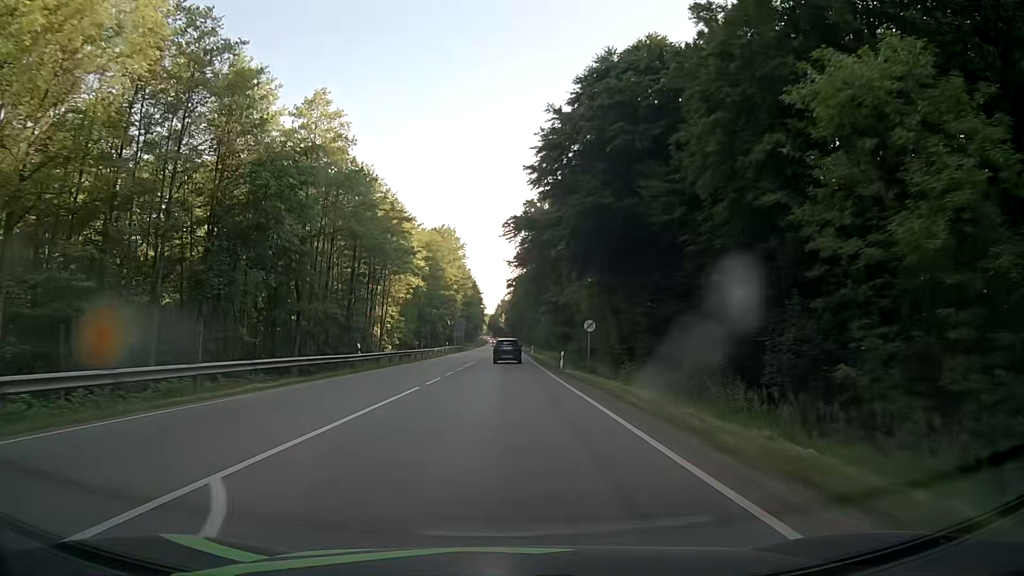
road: secondary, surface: asphalt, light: Day
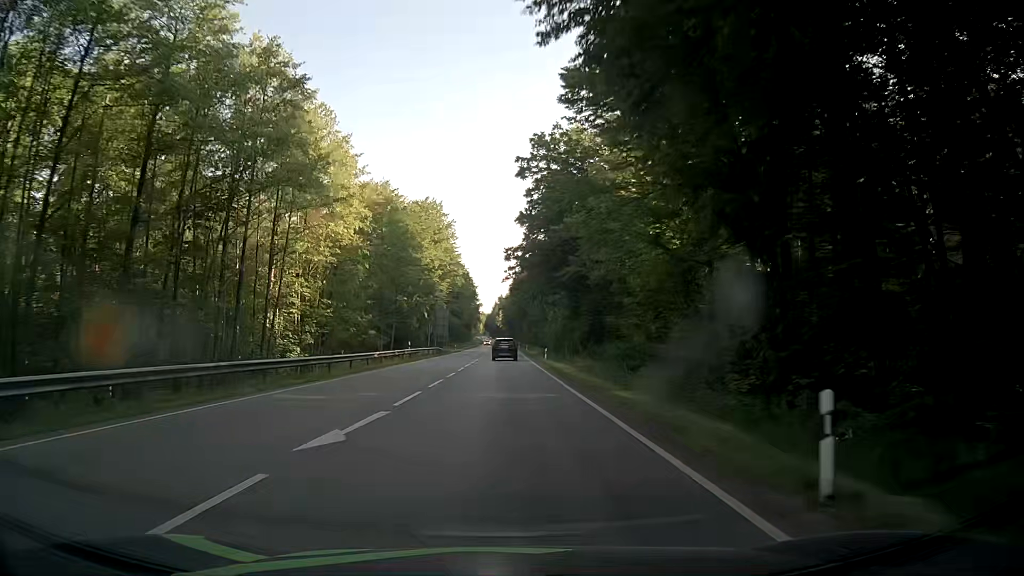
(+0.2, +31.9) m; 0°
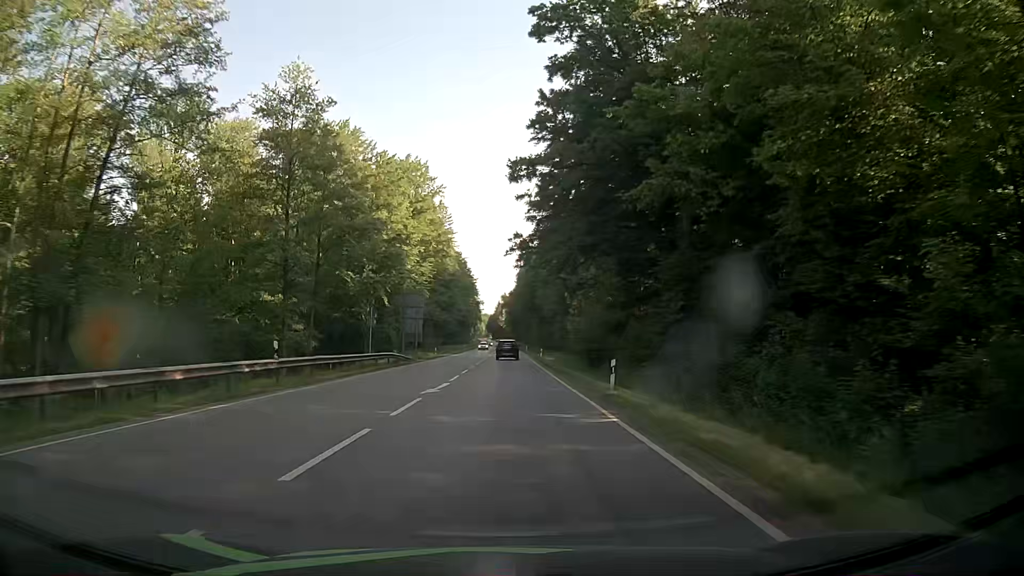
(0.0, +32.0) m; +1°
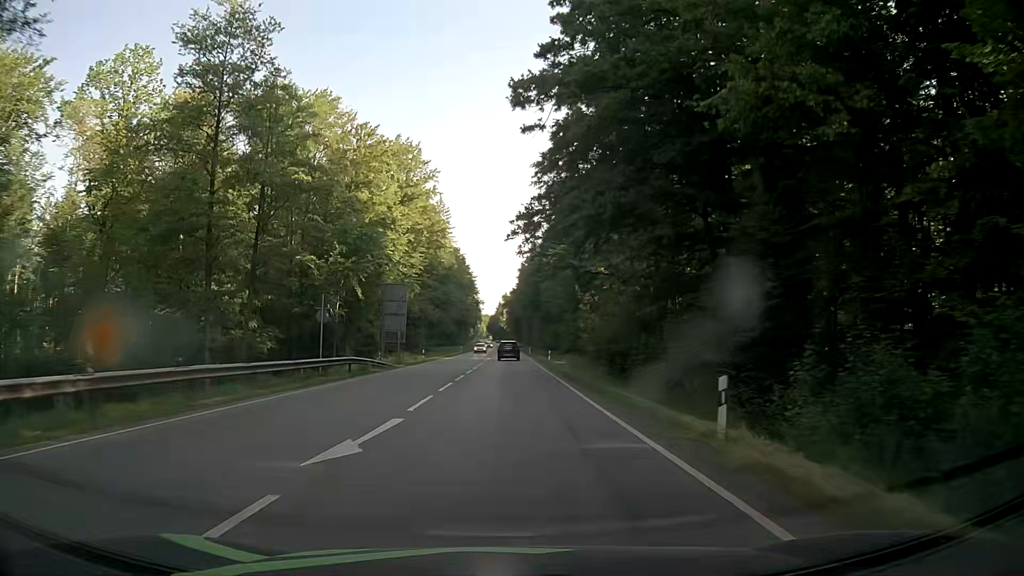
(-0.1, +10.7) m; -1°
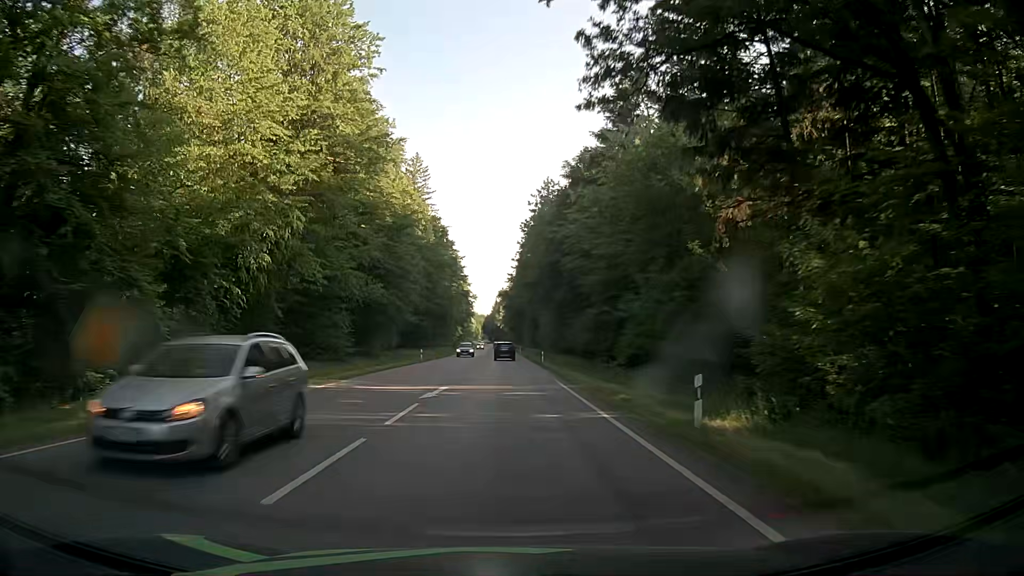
(+0.3, +44.4) m; 0°
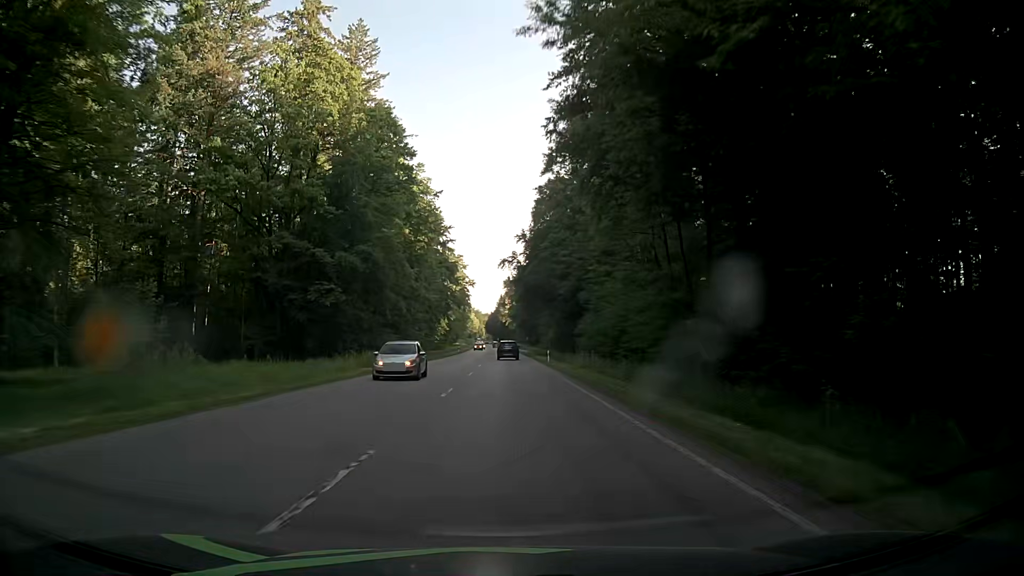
(+0.3, +61.8) m; 0°
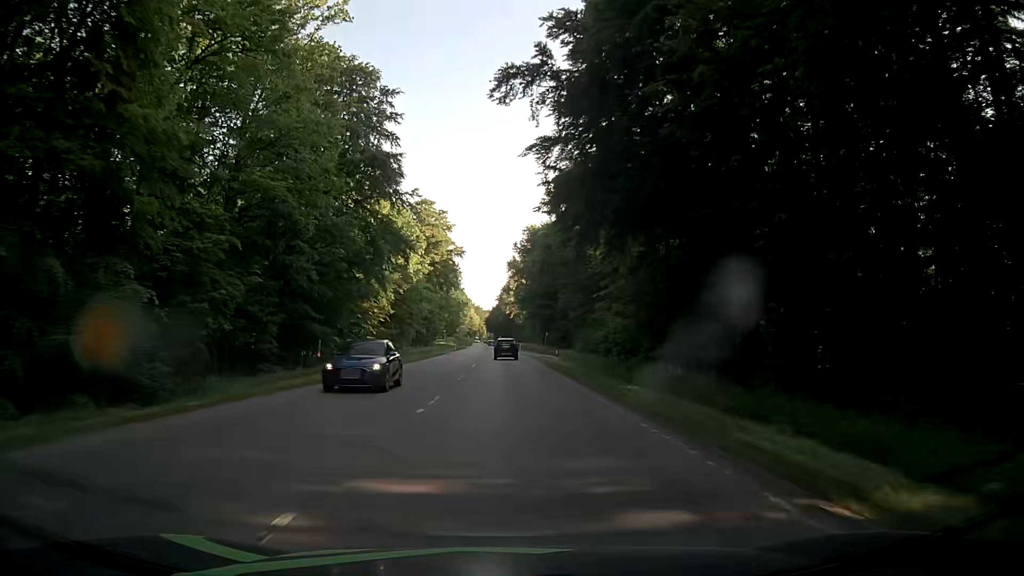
(0.0, +64.2) m; 0°
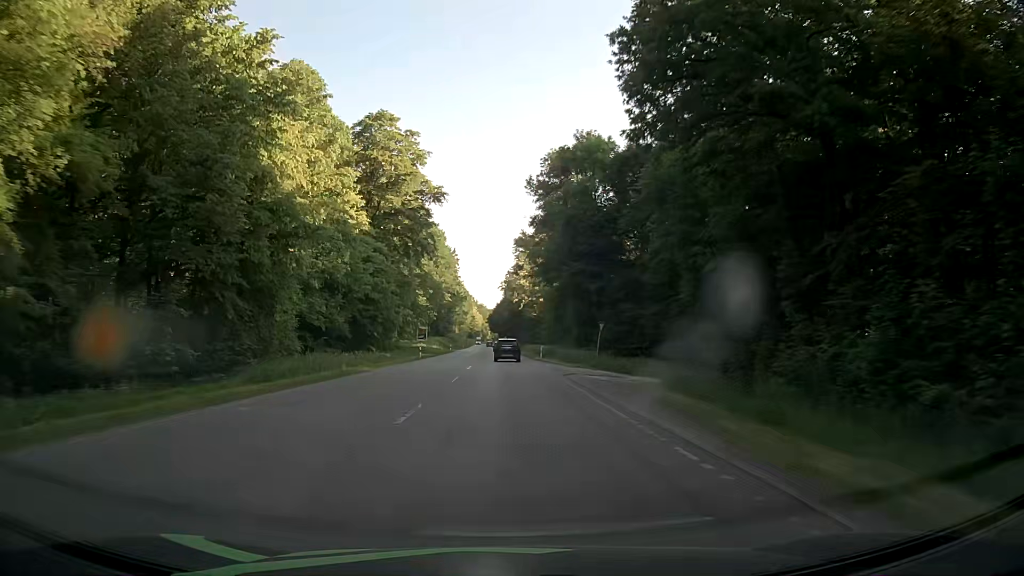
(-0.3, +50.3) m; 0°
(0, +10) (0, +20) (0, +30) (0, +40) (0, +50) (-1, +60) (-1, +70) (-1, +80) (-1, +90) (-2, +100) m
